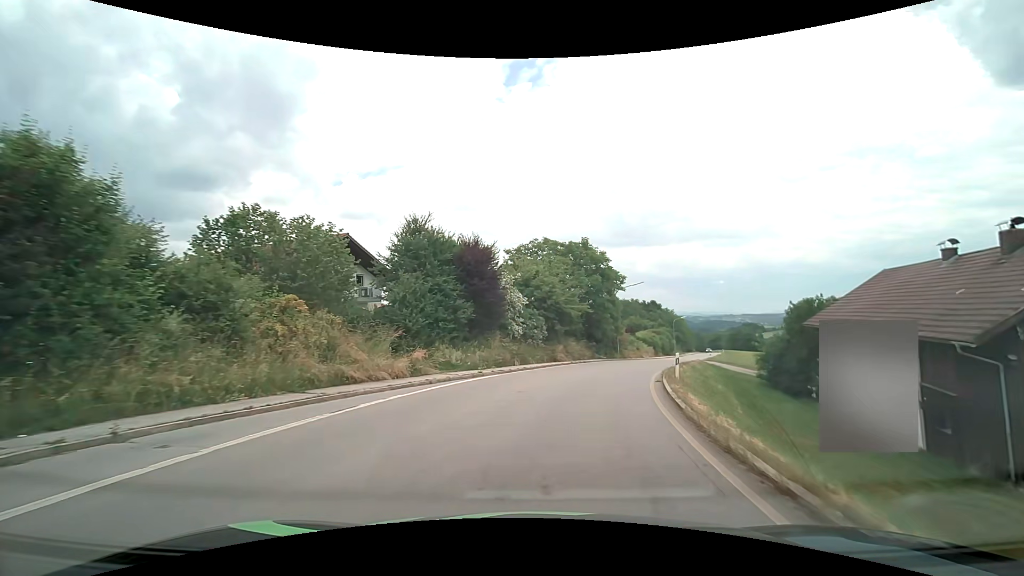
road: secondary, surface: asphalt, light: Day
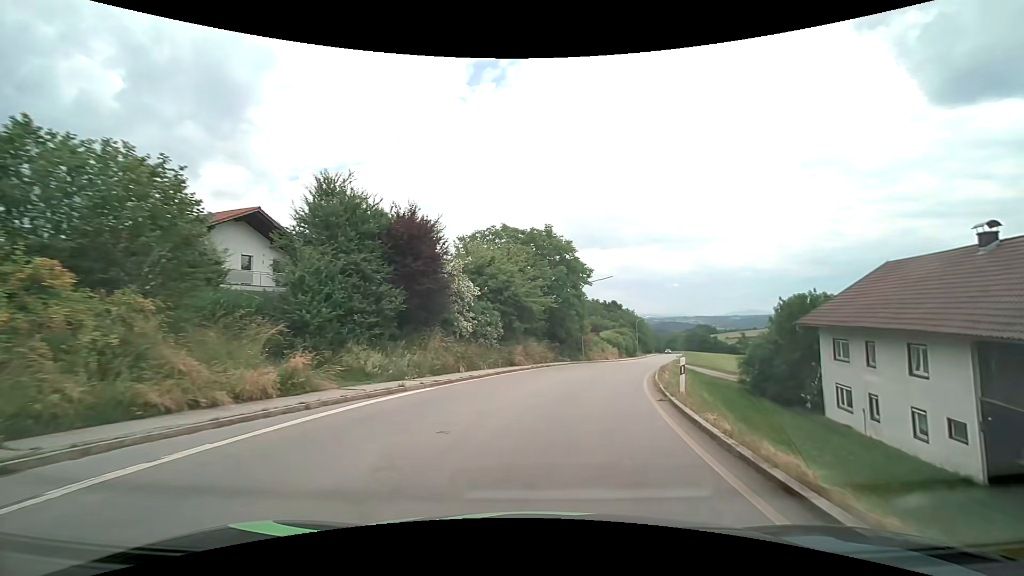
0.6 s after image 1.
(+0.2, +6.2) m; +5°
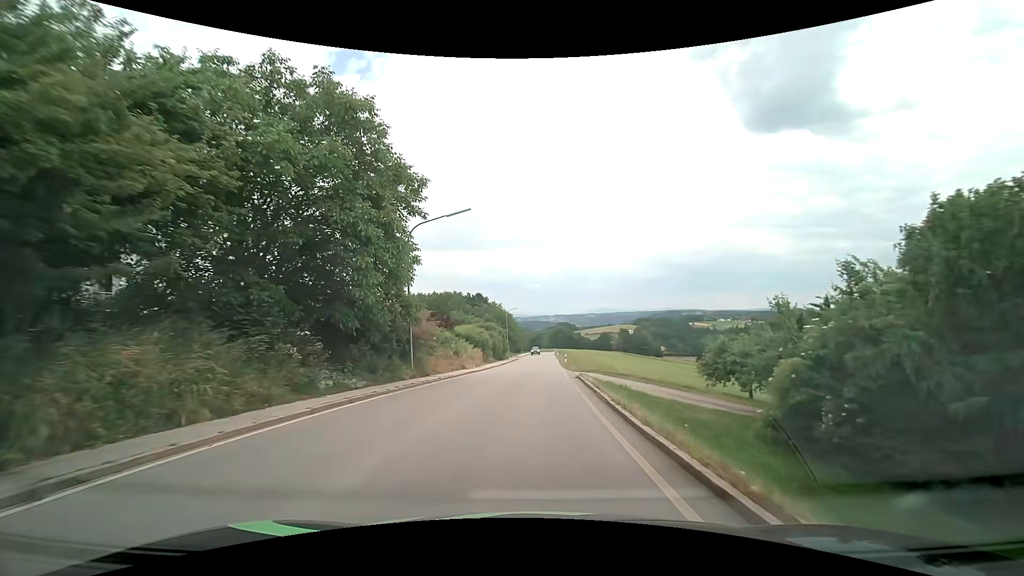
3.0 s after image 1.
(+4.1, +25.6) m; +16°
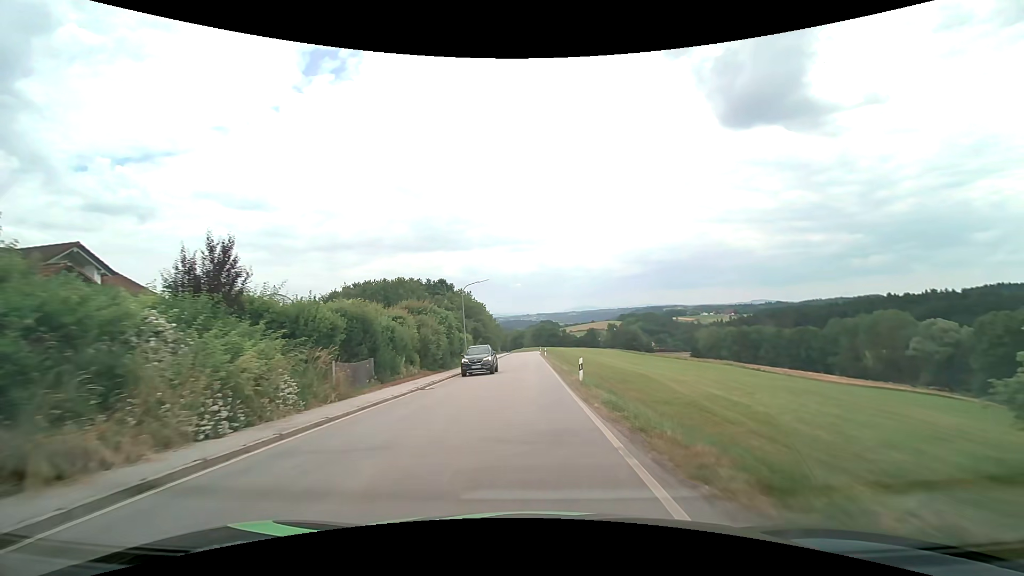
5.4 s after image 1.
(+0.8, +30.7) m; +2°
